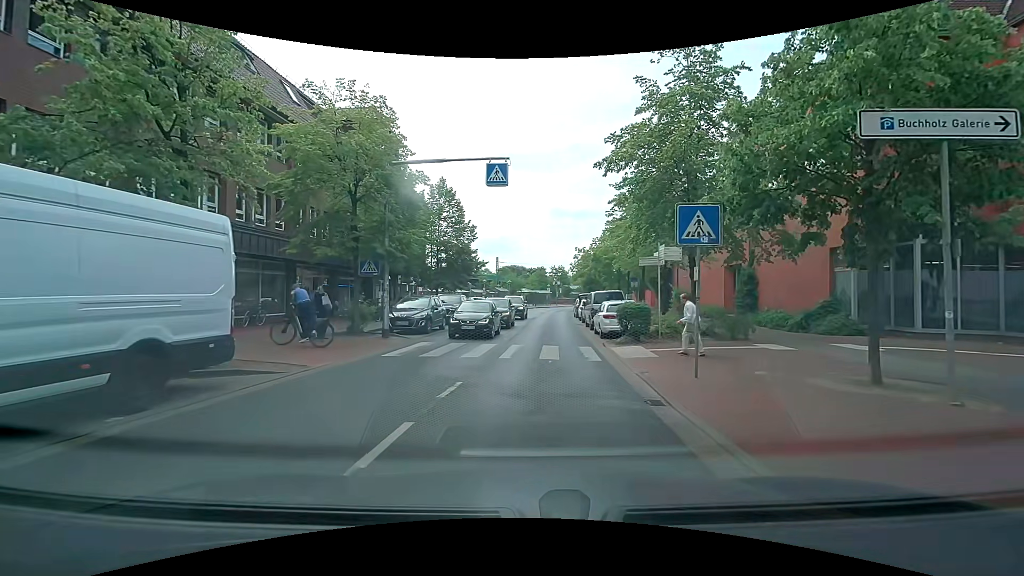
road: unclassified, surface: asphalt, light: Day
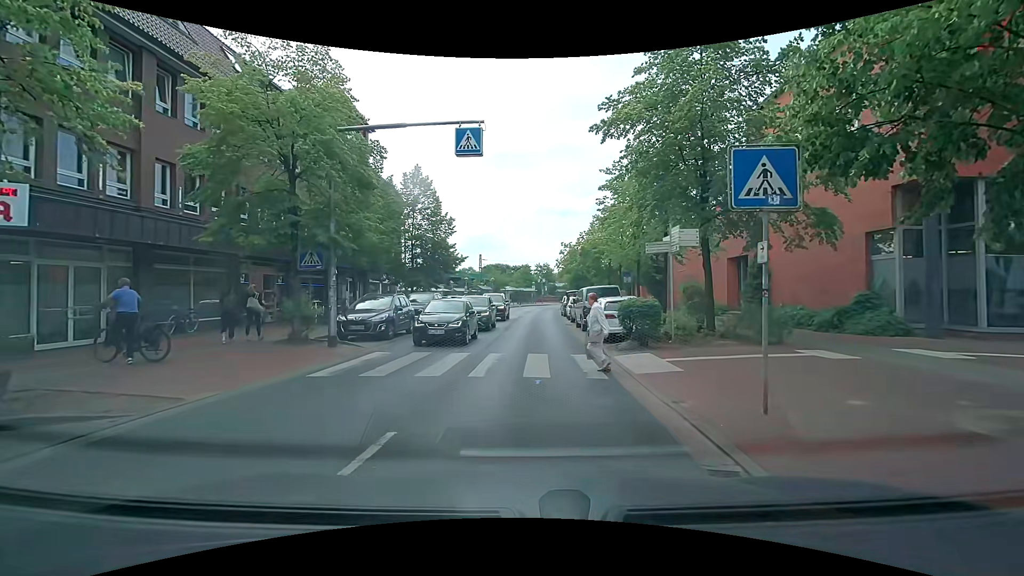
(0.0, +3.2) m; +1°
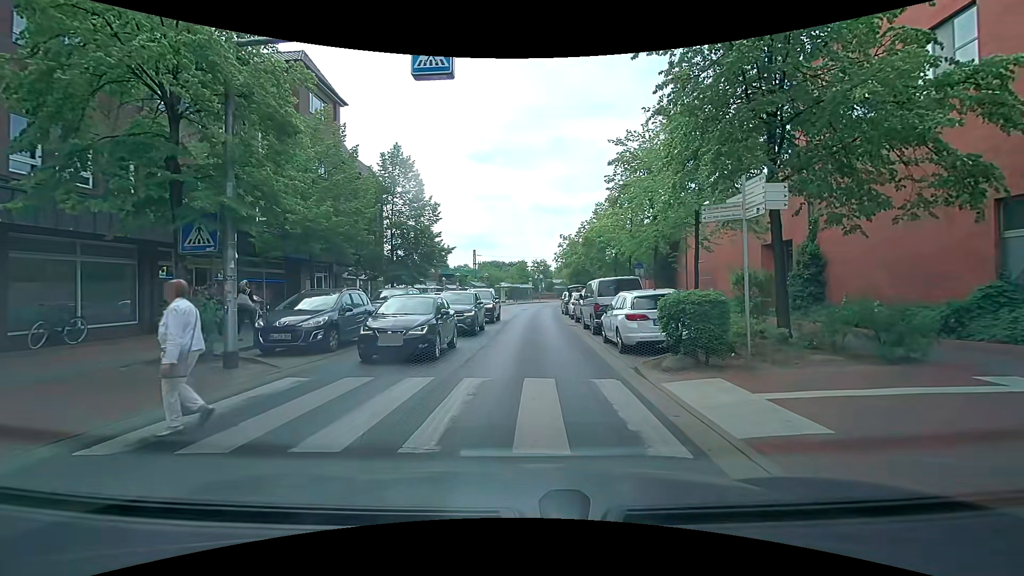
(0.0, +4.6) m; 0°
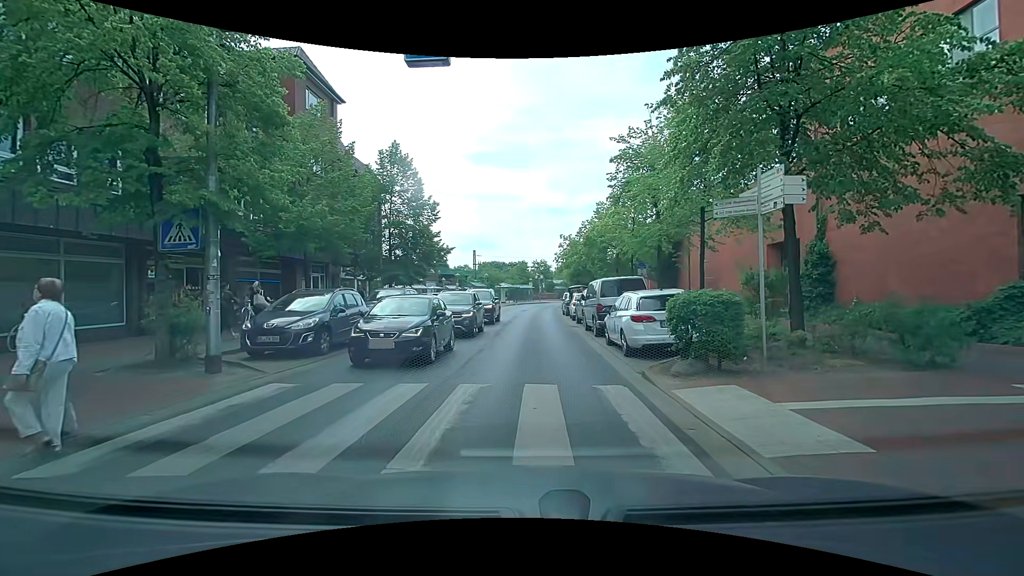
(0.0, +0.5) m; 0°
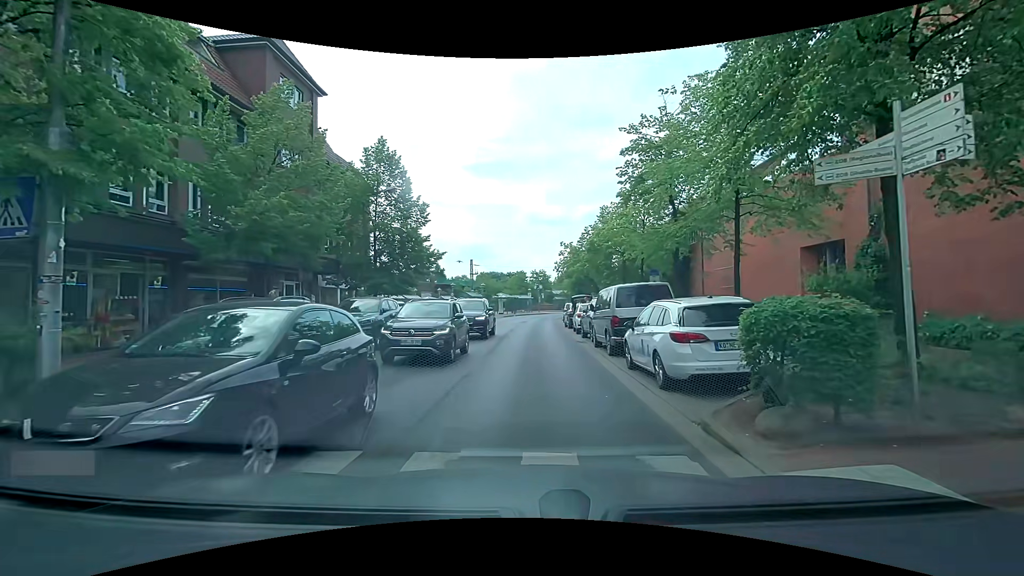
(0.0, +3.4) m; 0°
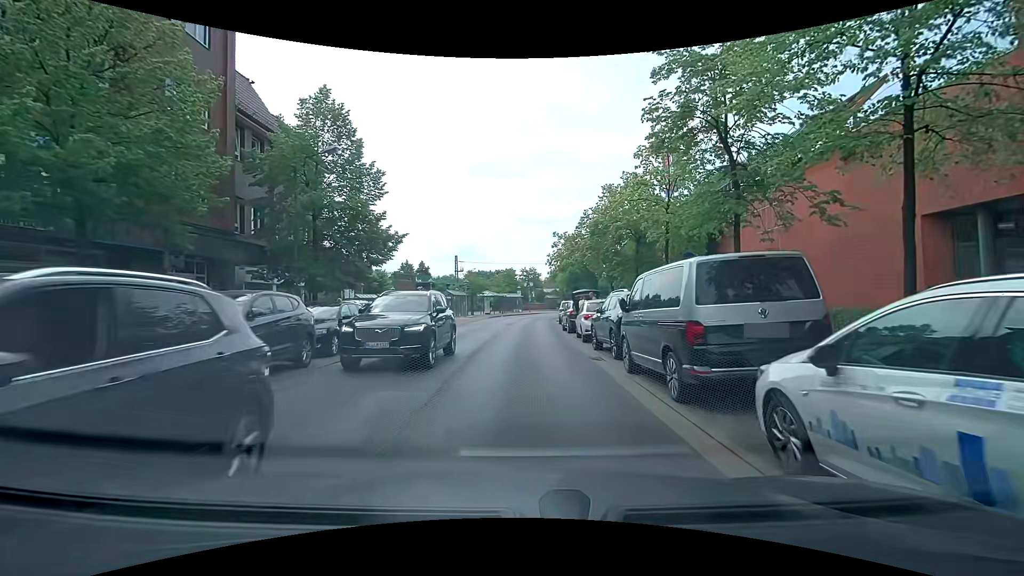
(+0.1, +7.4) m; +2°
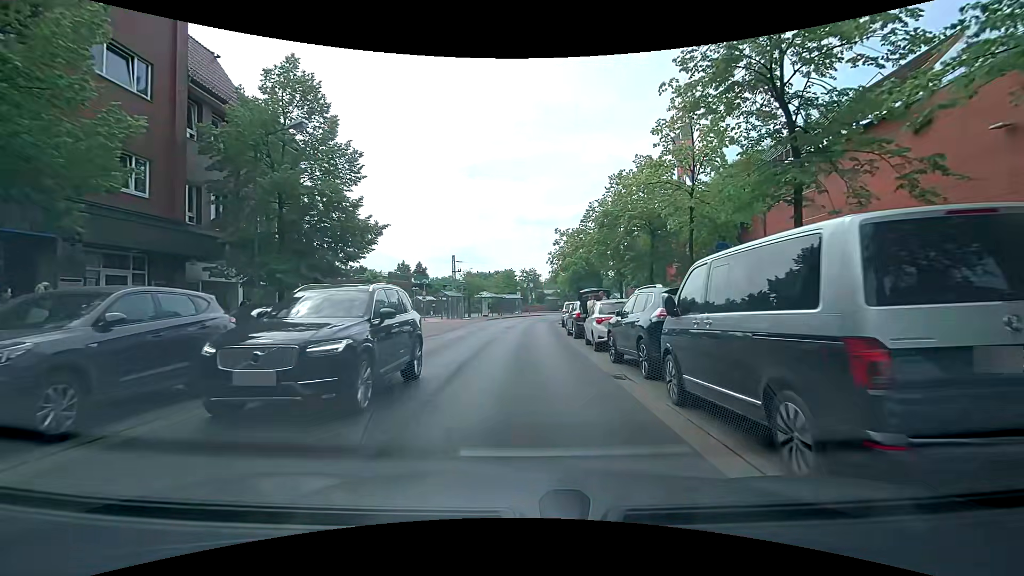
(0.0, +3.2) m; -2°
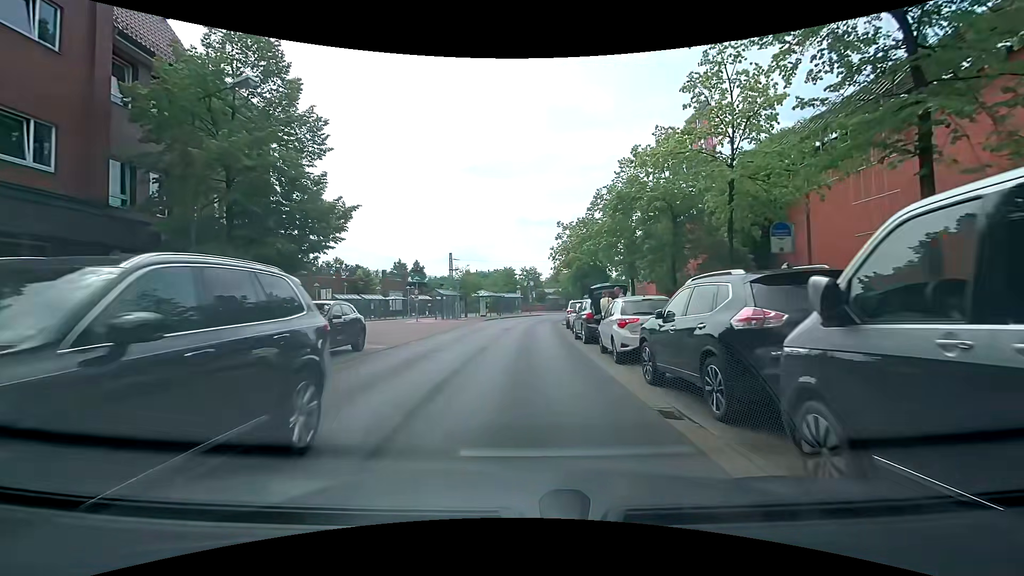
(+0.1, +3.5) m; +1°
(0, +10) (0, +20) (0, +30) (+1, +40) (+2, +50) (+4, +60) (+8, +69) (+14, +77) (+21, +84) (+29, +90) m
